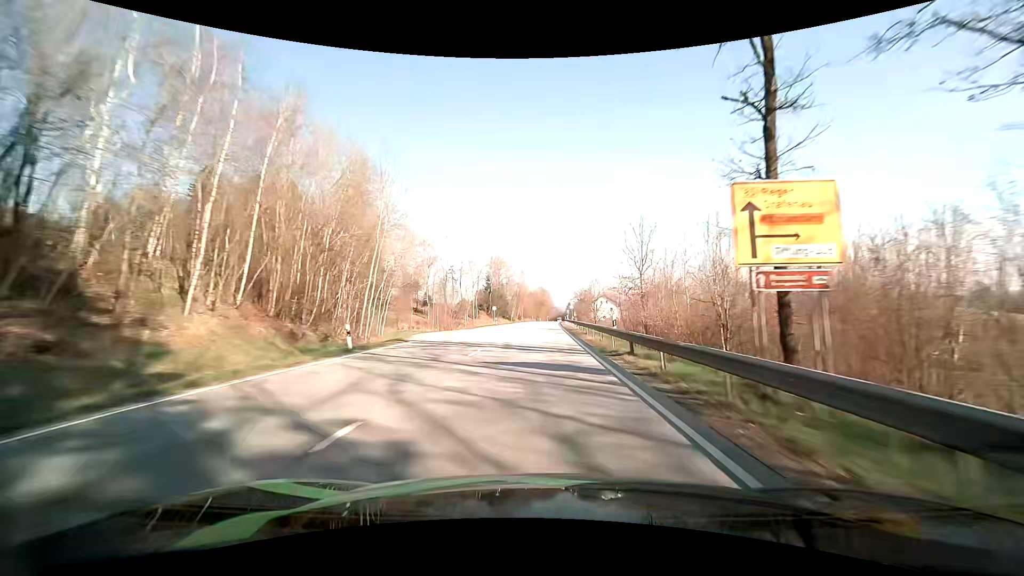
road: primary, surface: asphalt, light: Day
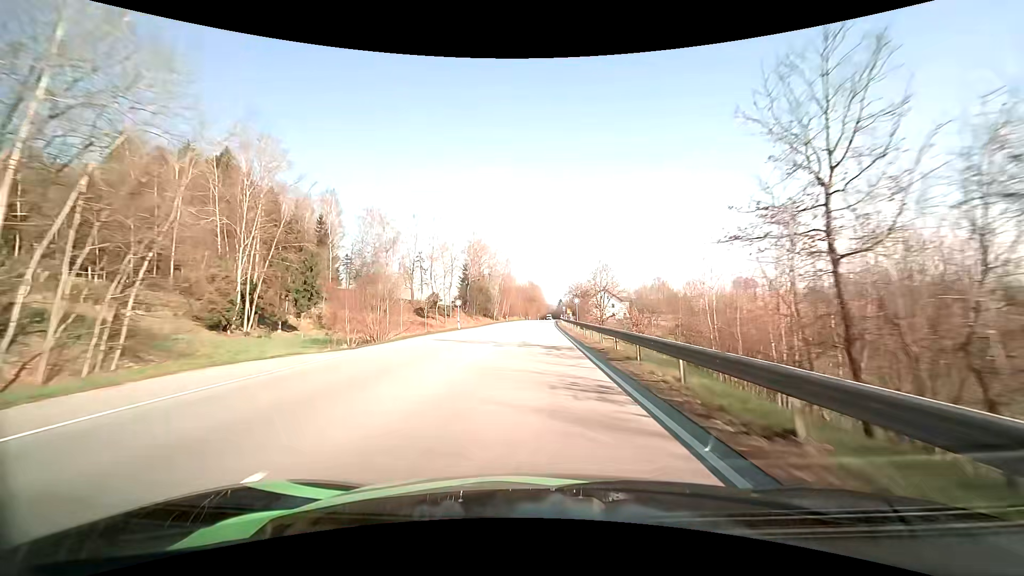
(+0.3, +26.4) m; +1°
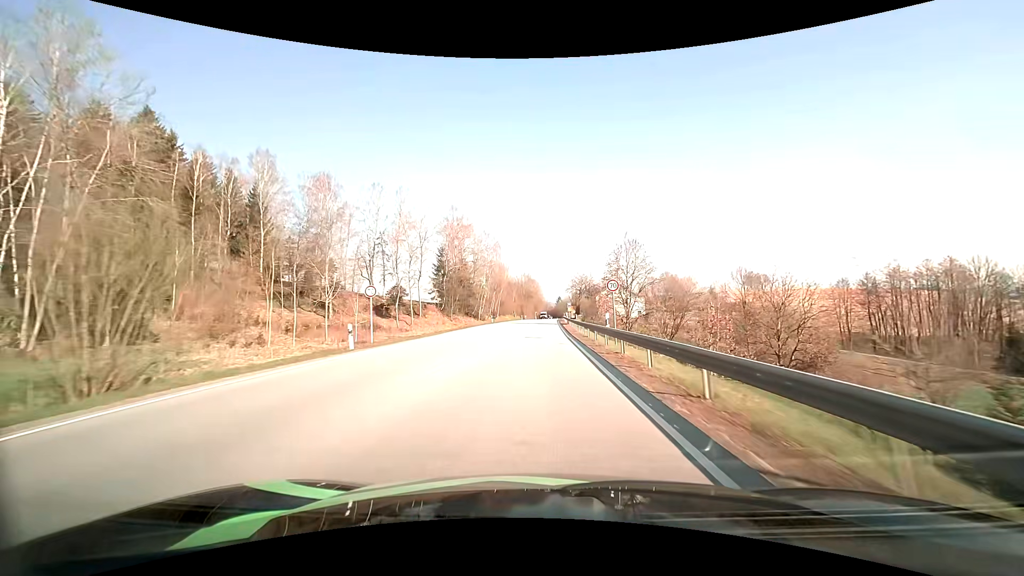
(+0.1, +25.6) m; 0°
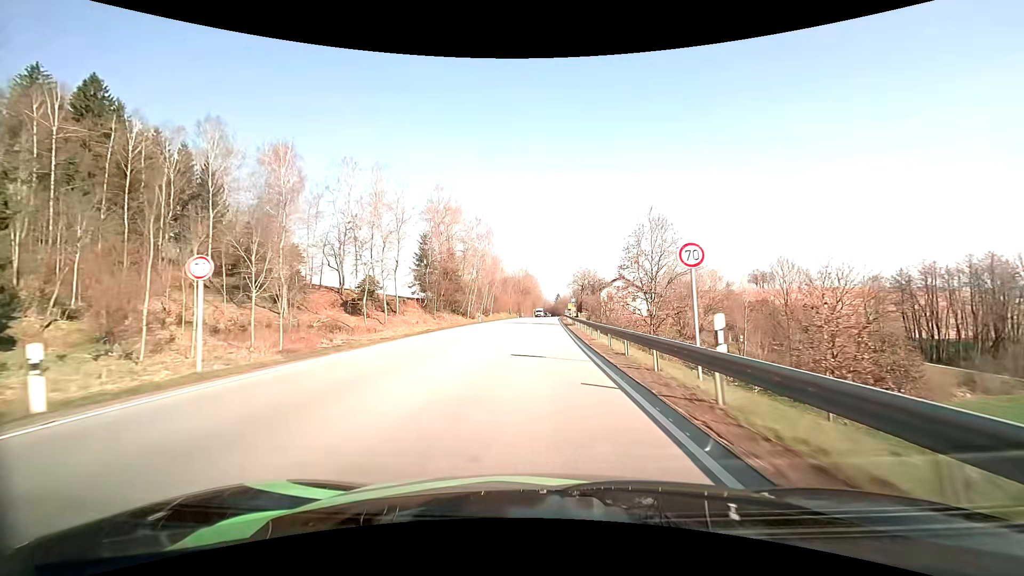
(0.0, +12.4) m; 0°
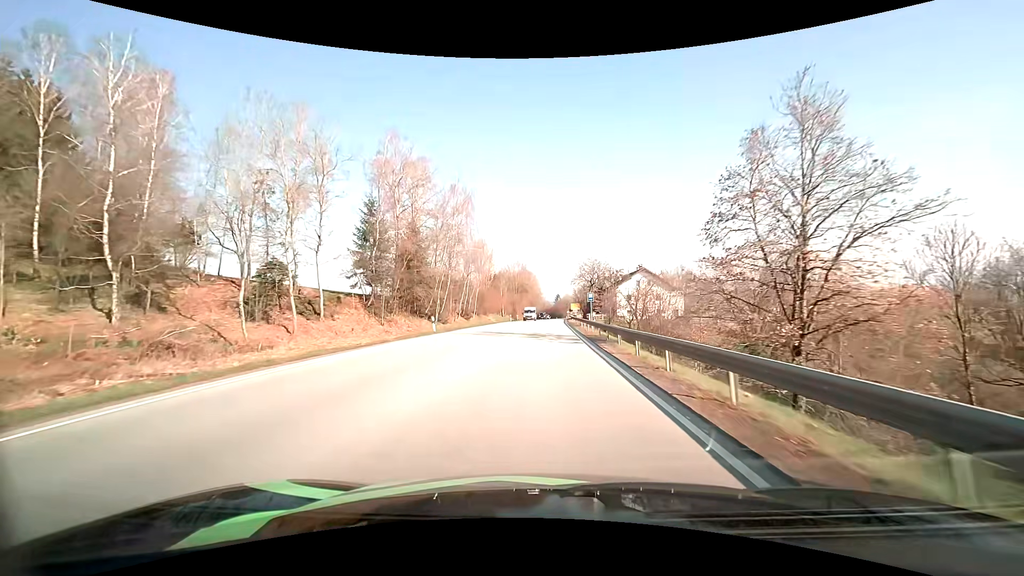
(0.0, +23.8) m; 0°
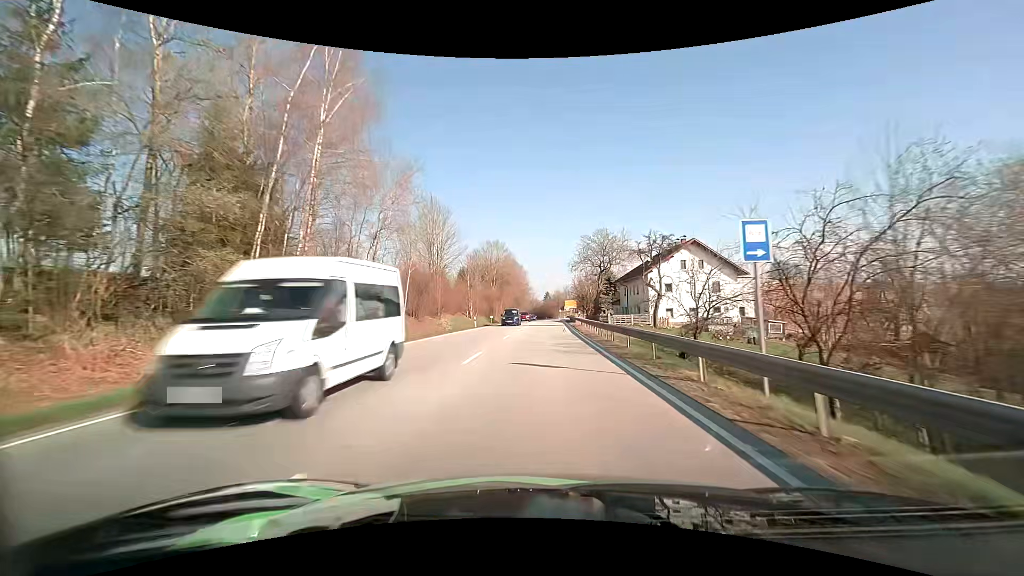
(+0.3, +34.0) m; +1°
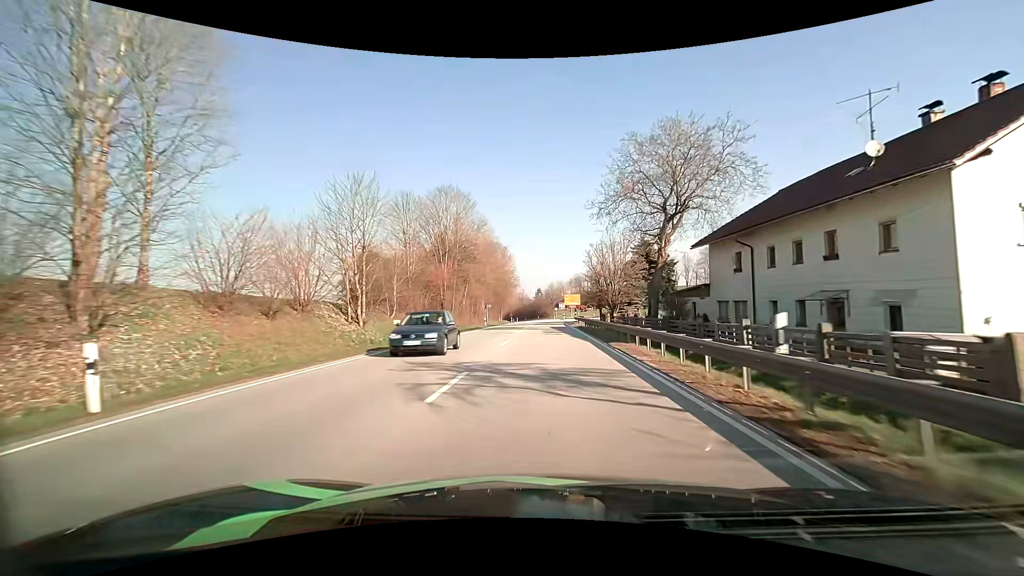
(+0.5, +41.0) m; +1°
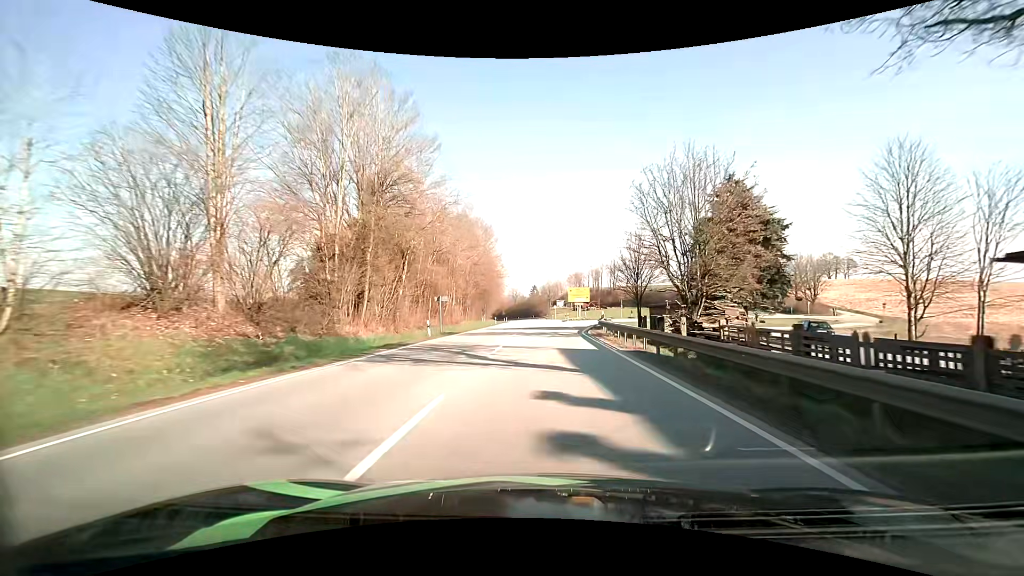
(+0.2, +27.0) m; +1°
(0, +10) (0, +20) (0, +30) (+1, +40) (+2, +50) (+5, +60) (+8, +69) (+13, +78) (+20, +85) (+28, +91) m
